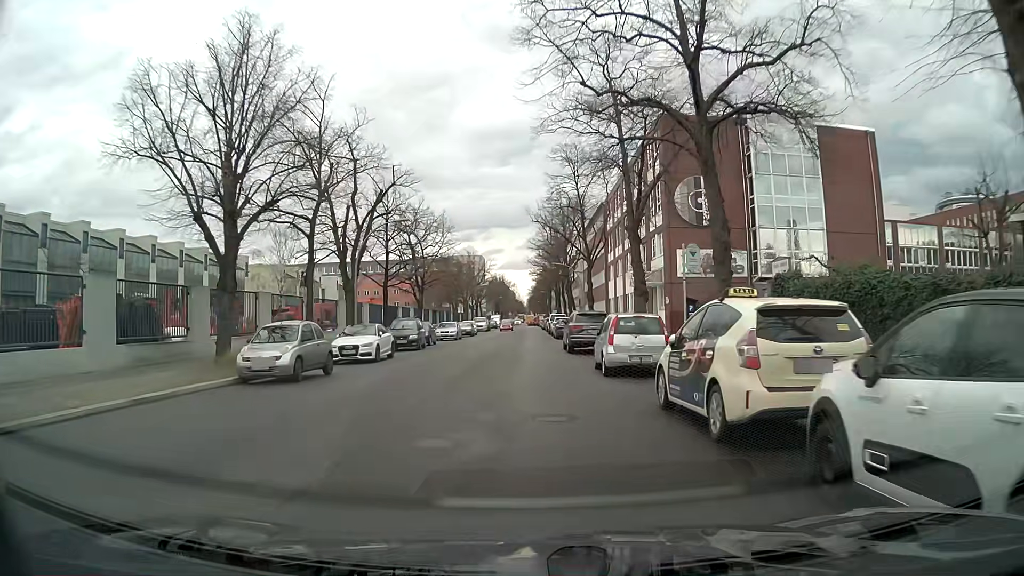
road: residential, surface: asphalt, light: Day
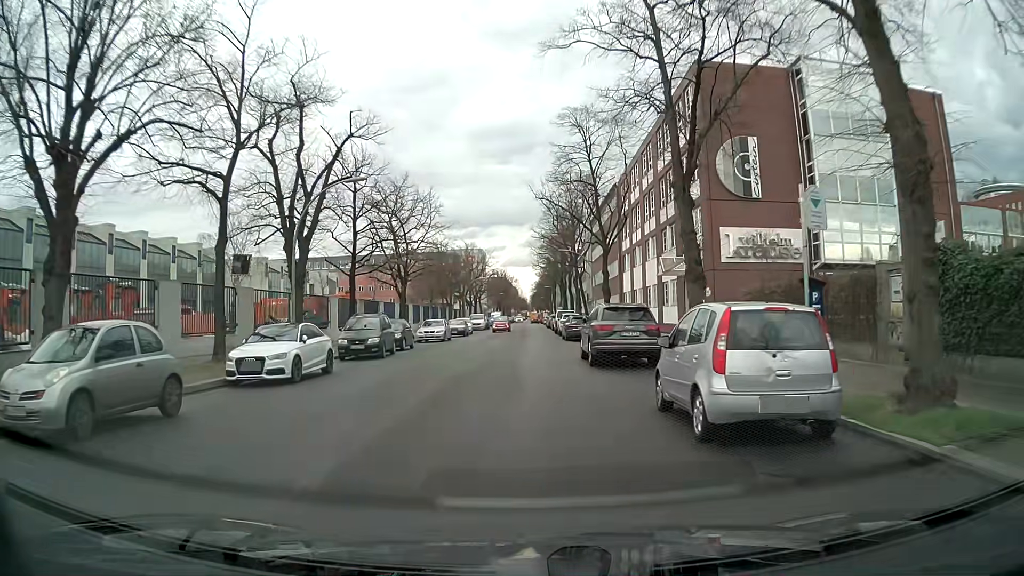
(+0.1, +9.0) m; +2°
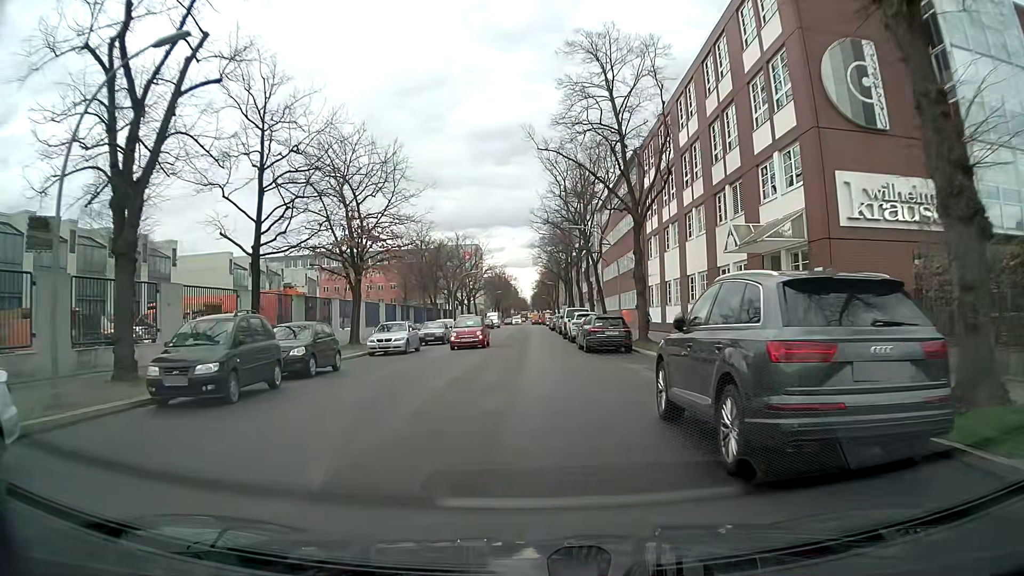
(-0.3, +13.1) m; -2°
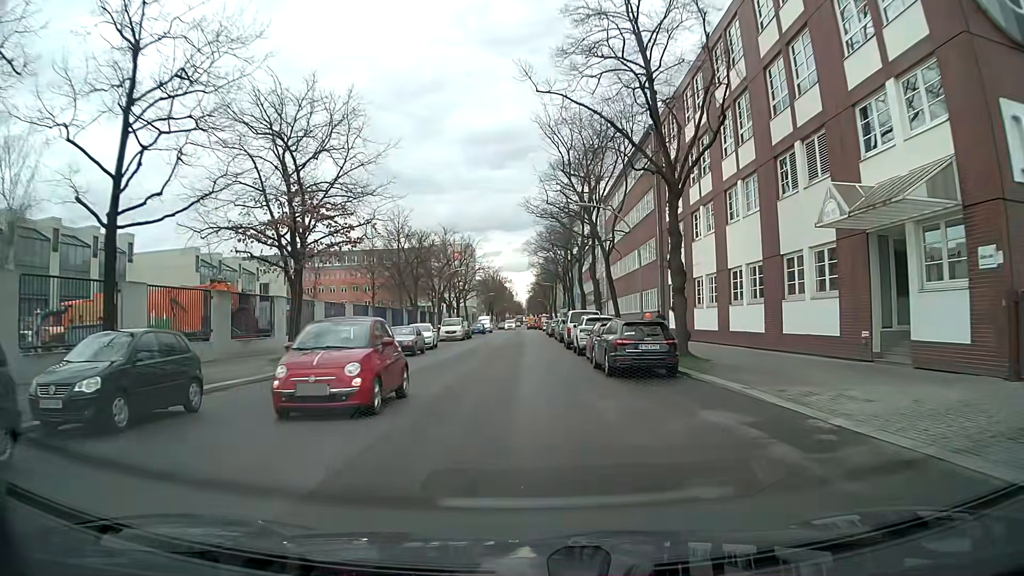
(+0.1, +8.7) m; +1°
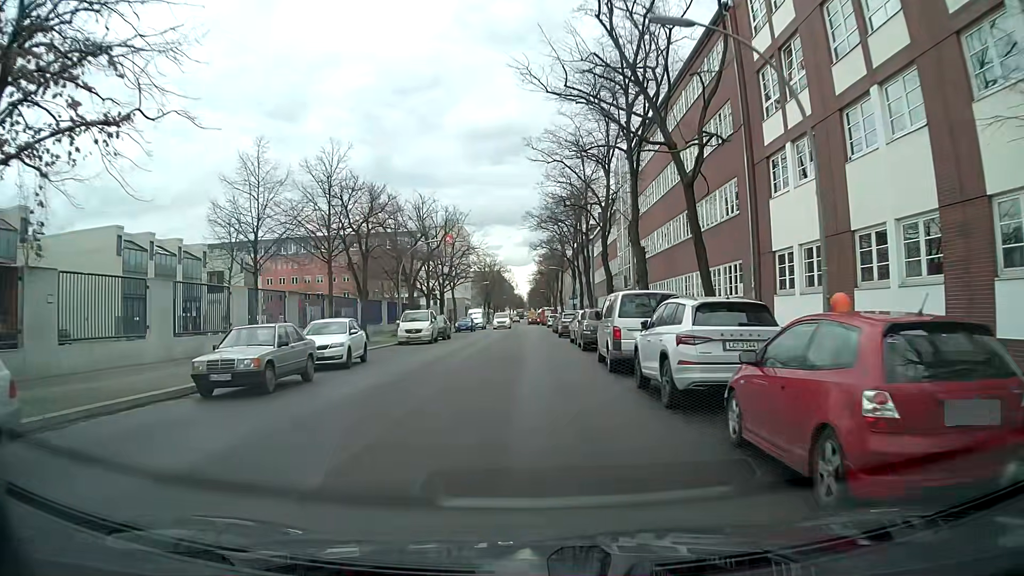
(-0.1, +17.9) m; -1°
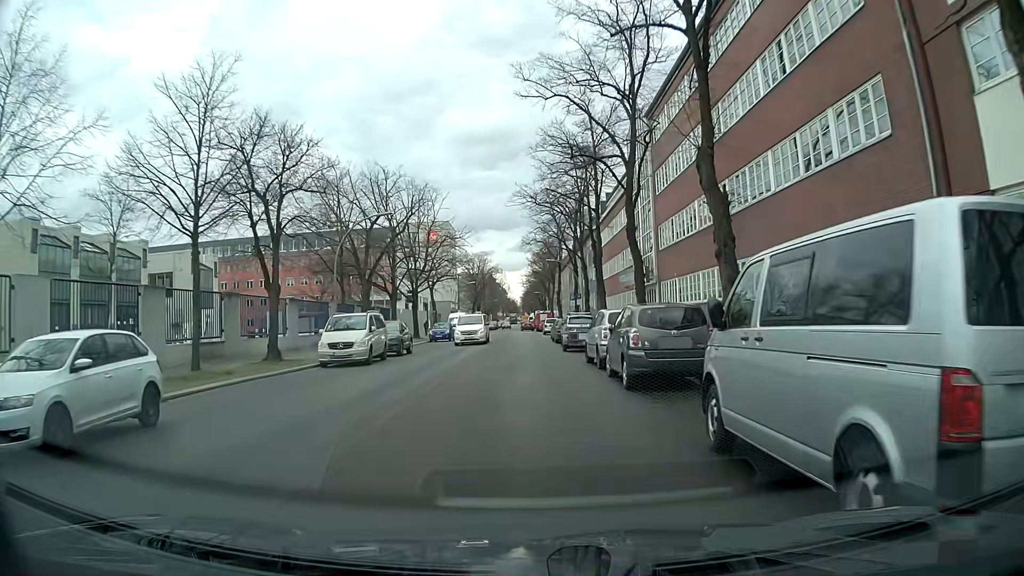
(+0.2, +13.0) m; 0°
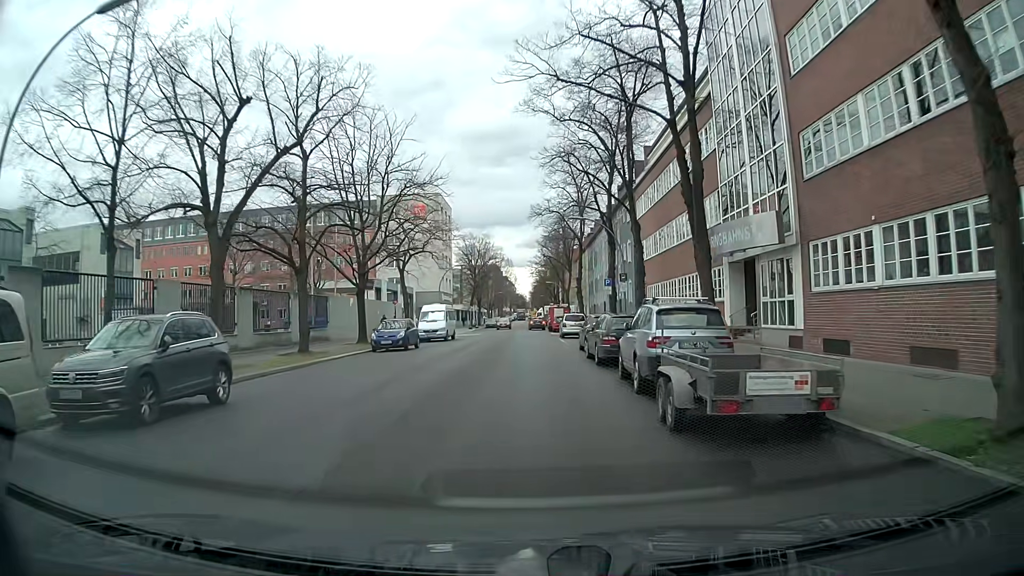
(+0.3, +21.5) m; 0°
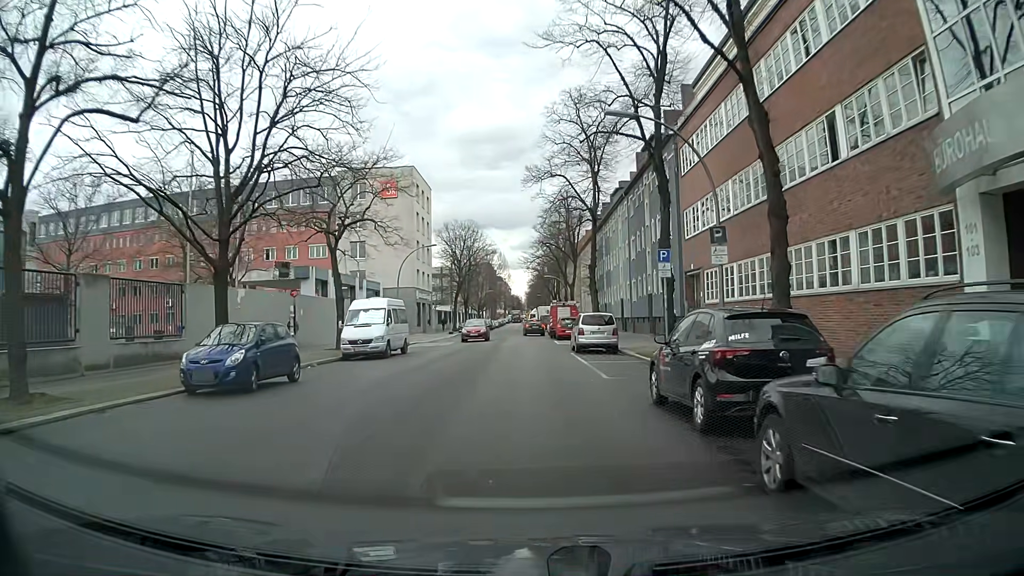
(0.0, +17.3) m; 0°
(0, +10) (0, +20) (0, +30) (0, +40) (0, +50) (-2, +60) (-2, +70) (-2, +80) (-1, +90) (-1, +100) m
